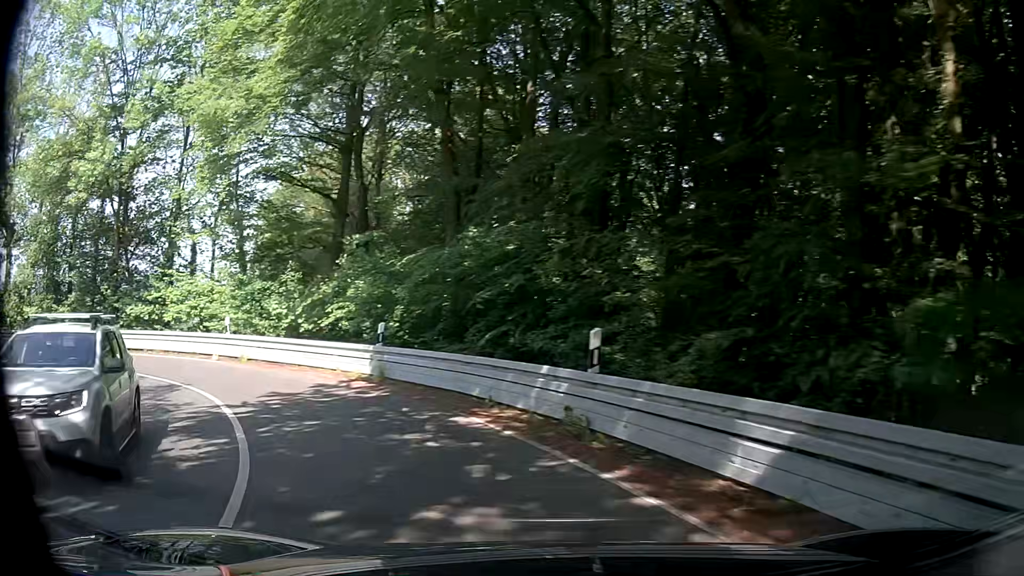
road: secondary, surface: asphalt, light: Day
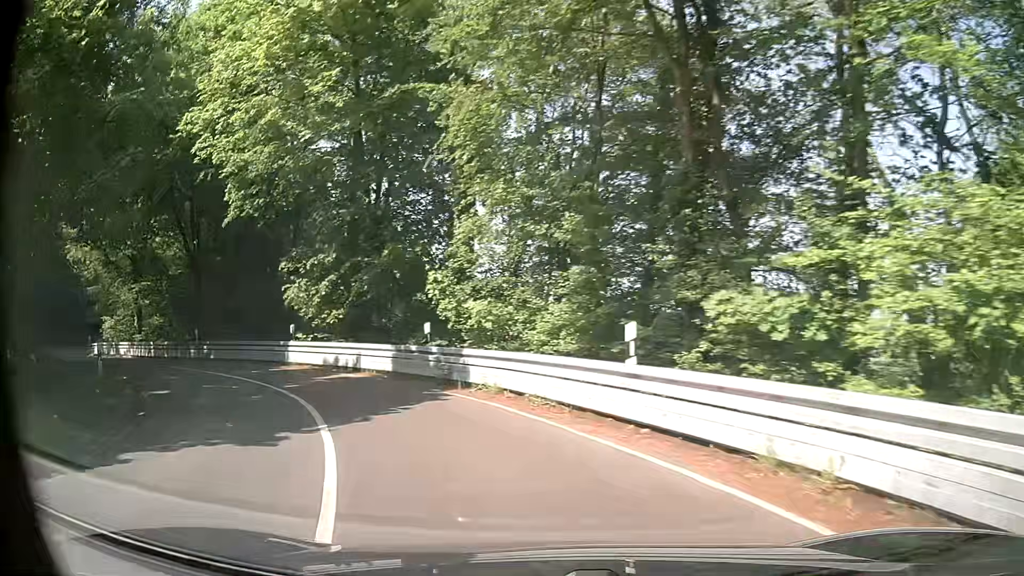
(-10.0, +17.6) m; -59°
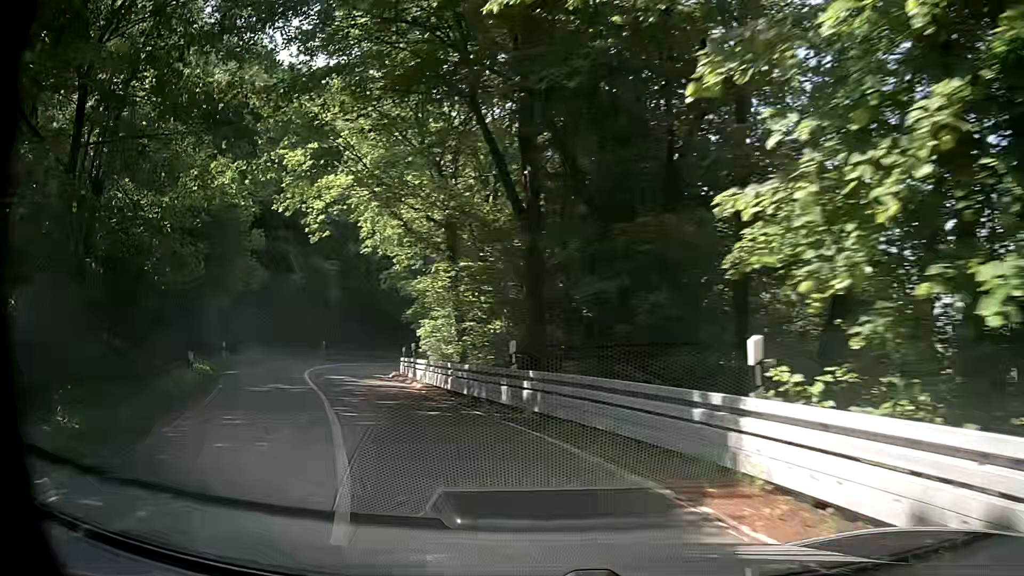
(-5.4, +16.1) m; -37°
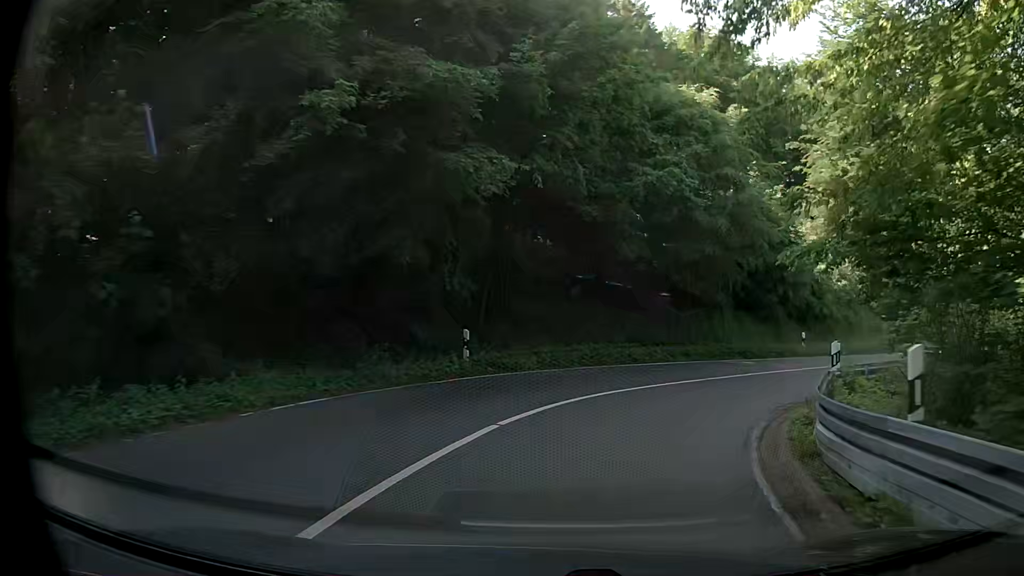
(-8.2, +27.3) m; -18°
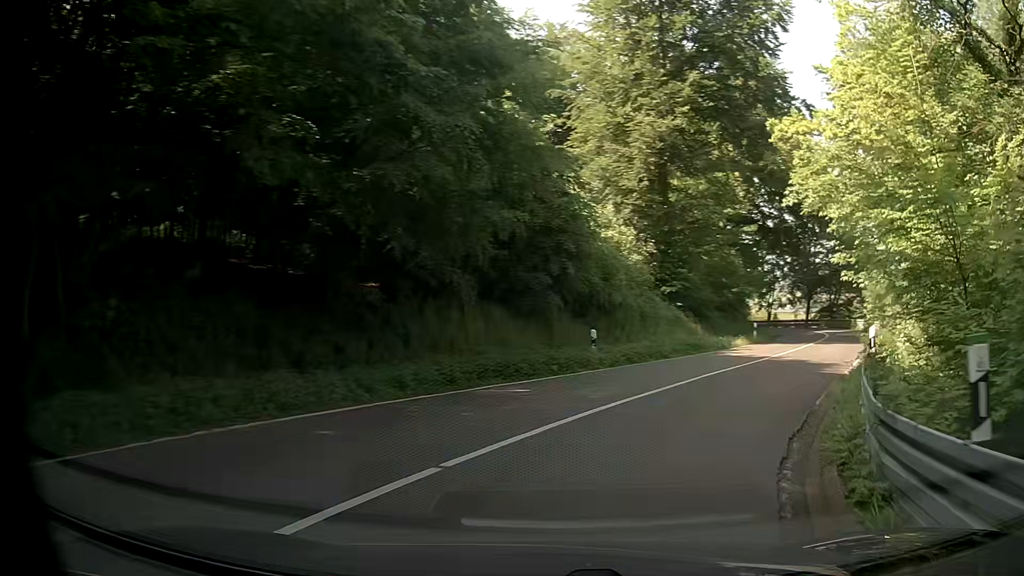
(+1.4, +11.1) m; +20°
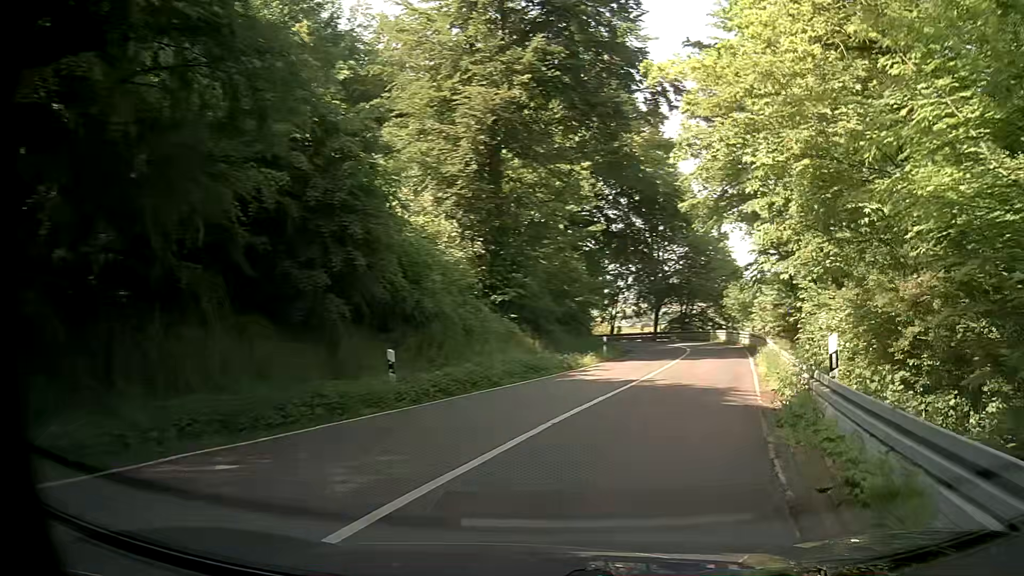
(+0.8, +5.8) m; +15°
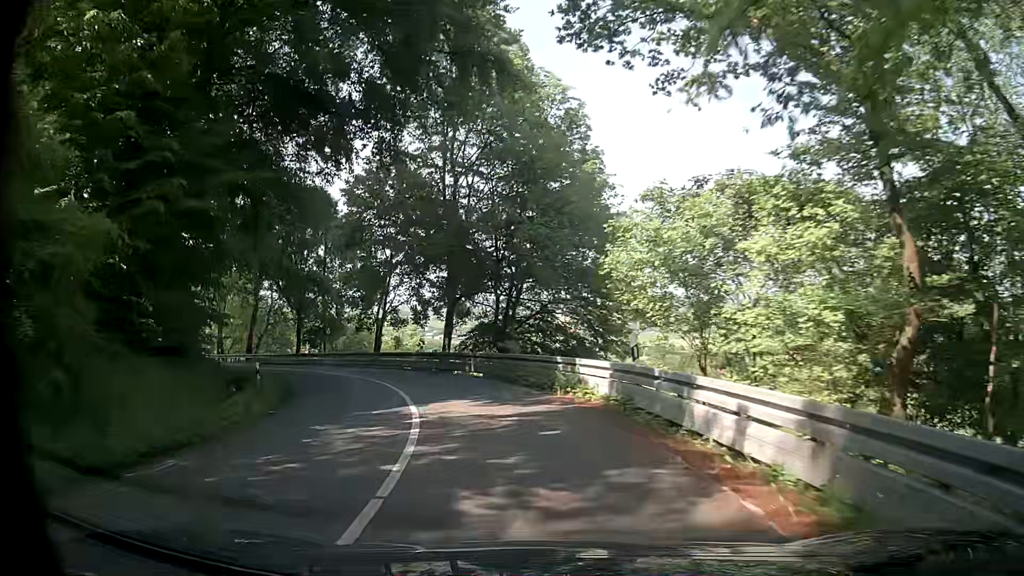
(+9.0, +32.6) m; +16°
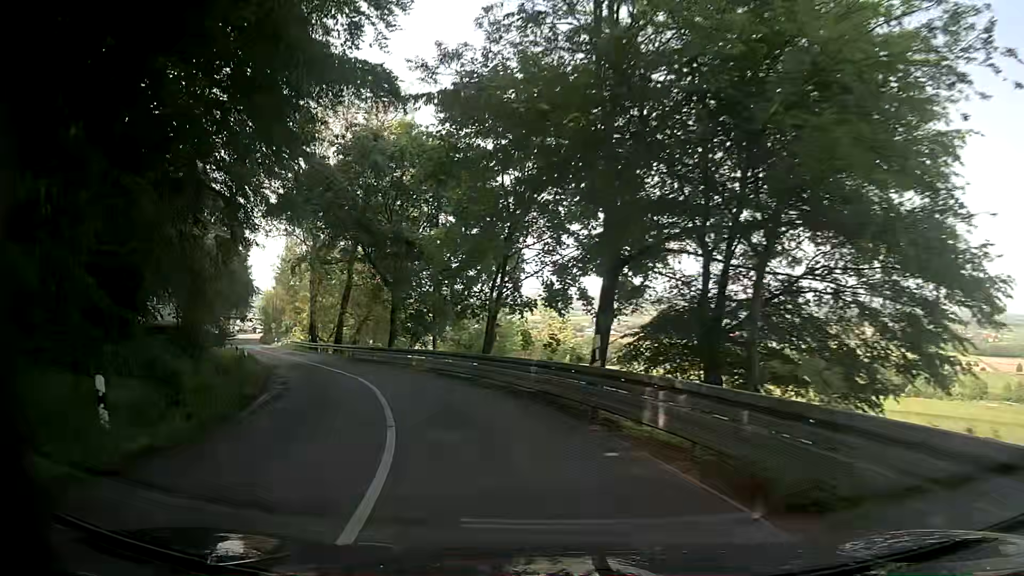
(-1.6, +15.0) m; -13°
(-1, +10) (-3, +20) (-8, +29) (-13, +37) (-18, +46) (-23, +54) (-28, +63) (-34, +71) (-39, +80) (-43, +89) m
